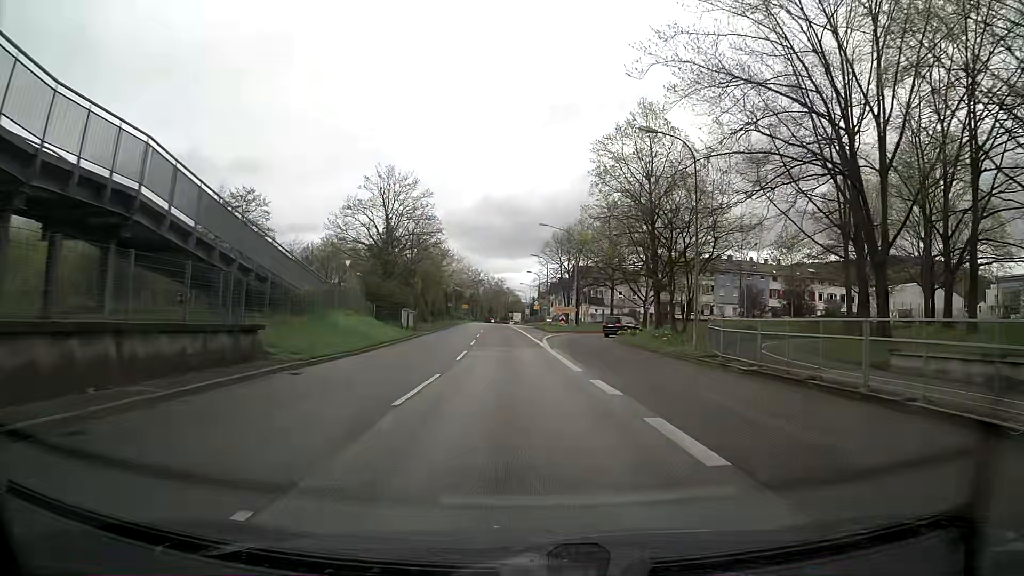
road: trunk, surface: asphalt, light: Day
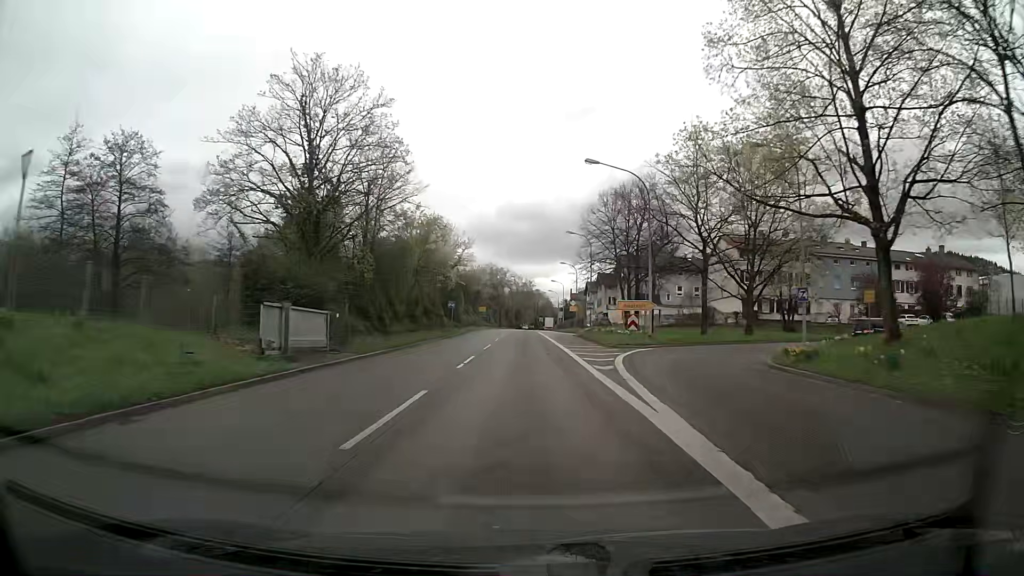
(-0.7, +27.0) m; -3°
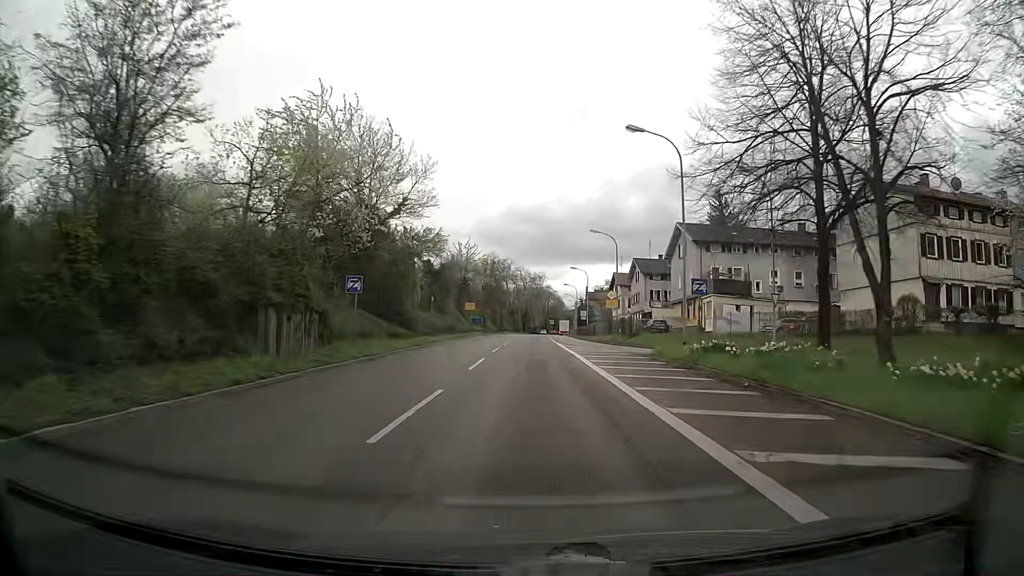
(-0.4, +35.5) m; -1°
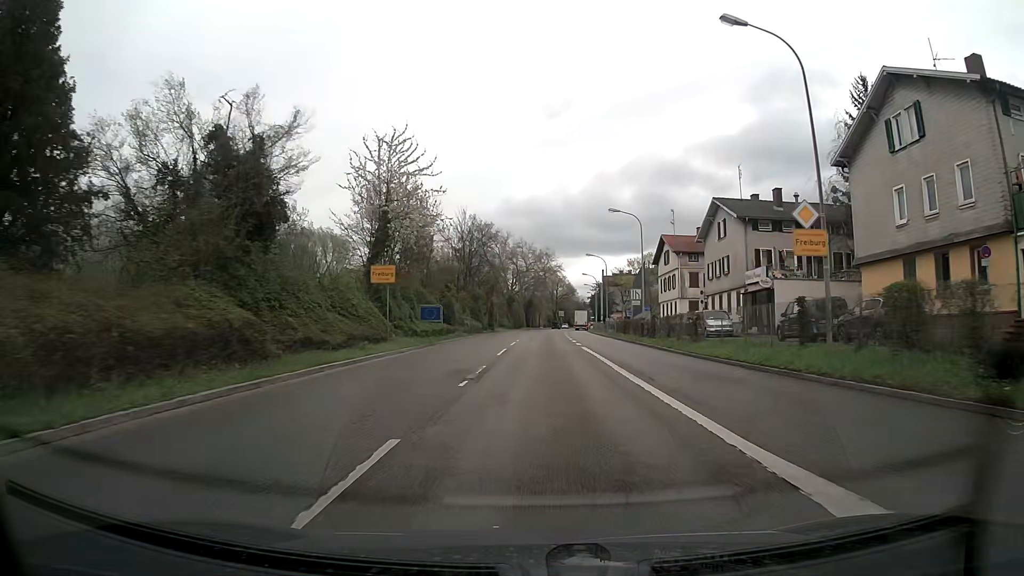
(0.0, +41.8) m; 0°
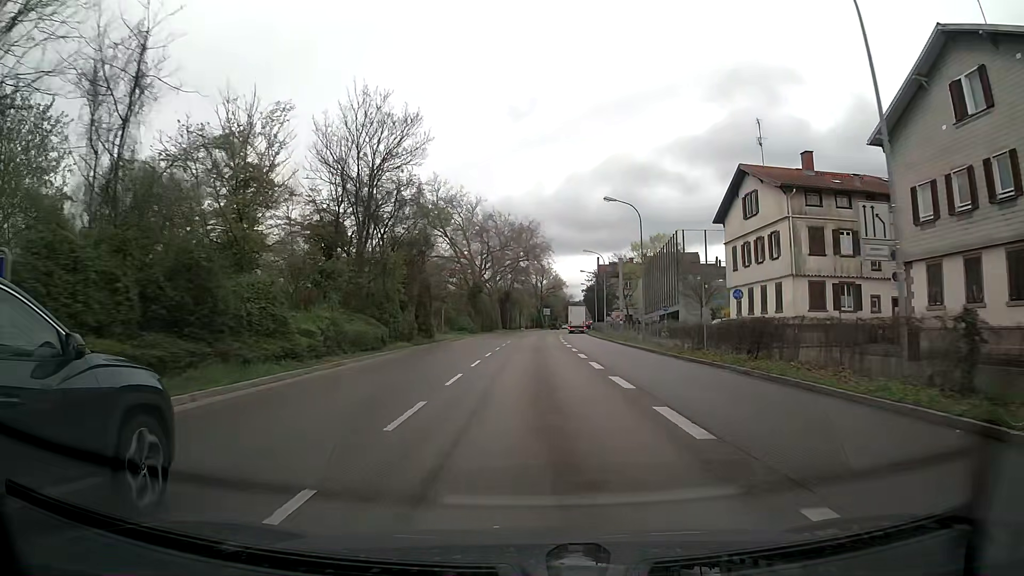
(+0.6, +36.3) m; +1°
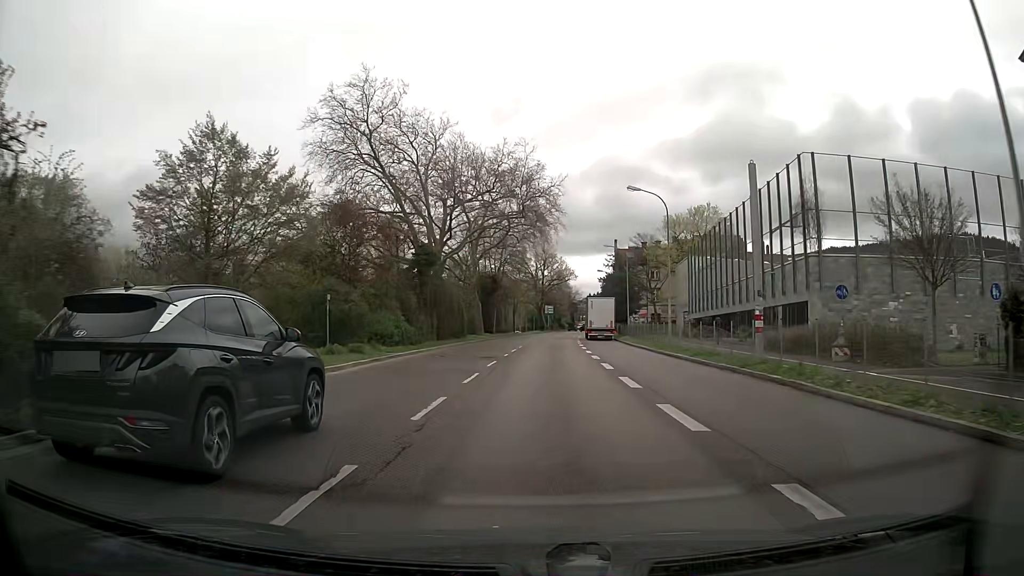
(+0.1, +35.3) m; 0°
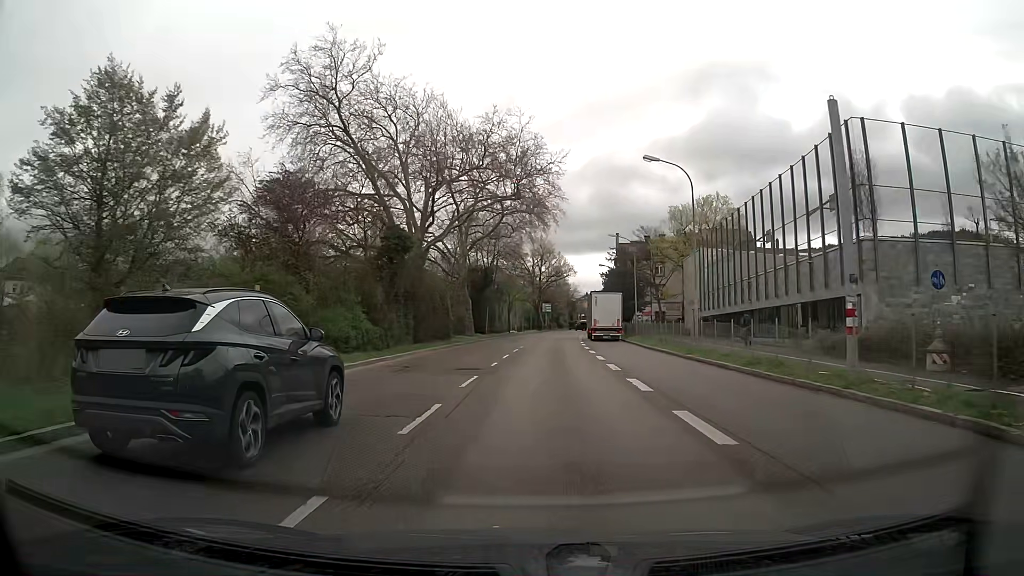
(0.0, +7.1) m; 0°
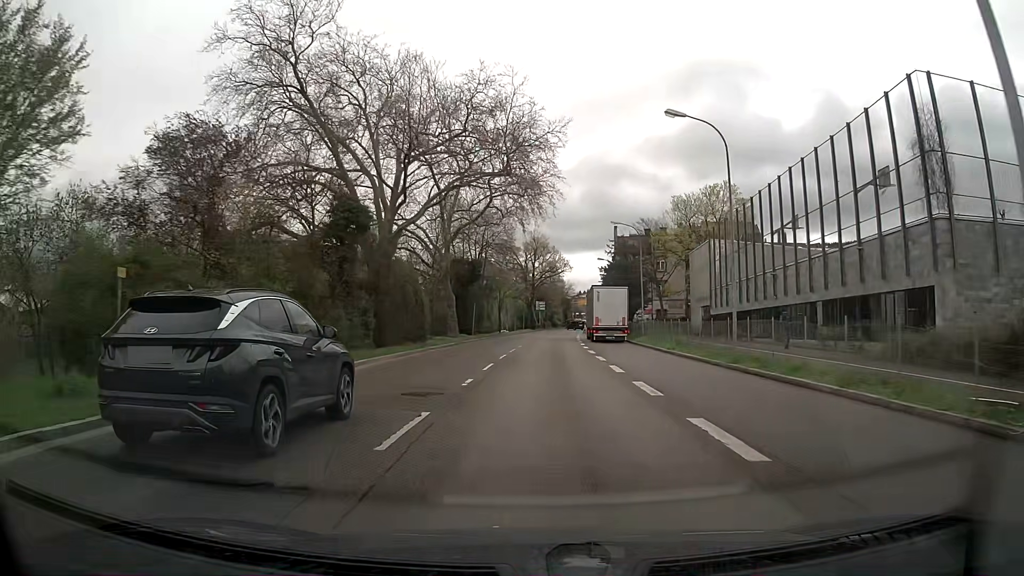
(0.0, +7.2) m; 0°
(0, +10) (0, +20) (+1, +30) (+1, +40) (+2, +50) (+2, +60) (+3, +70) (+4, +80) (+5, +90) (+6, +100) m
